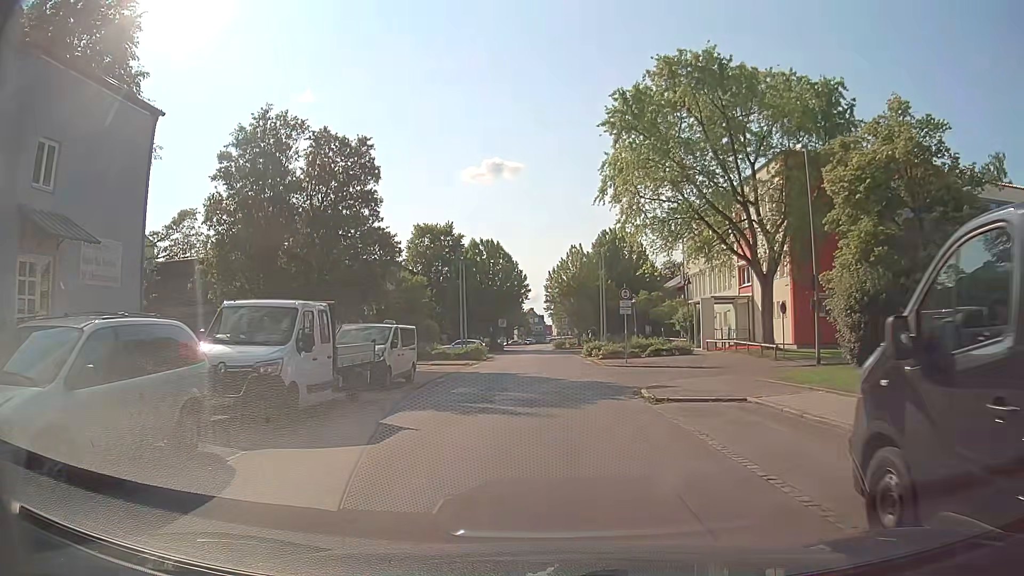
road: residential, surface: asphalt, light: Day
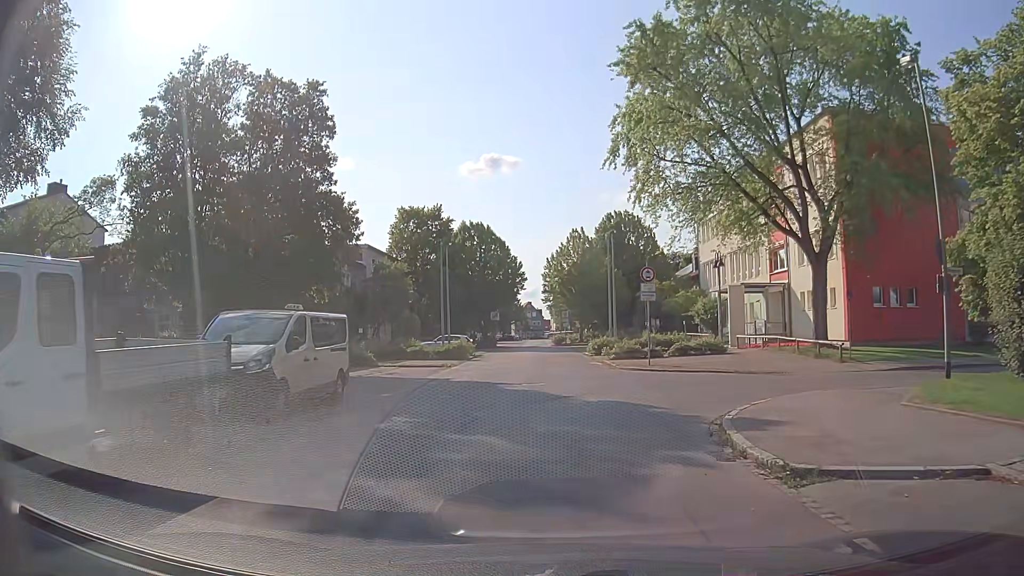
(0.0, +8.0) m; 0°
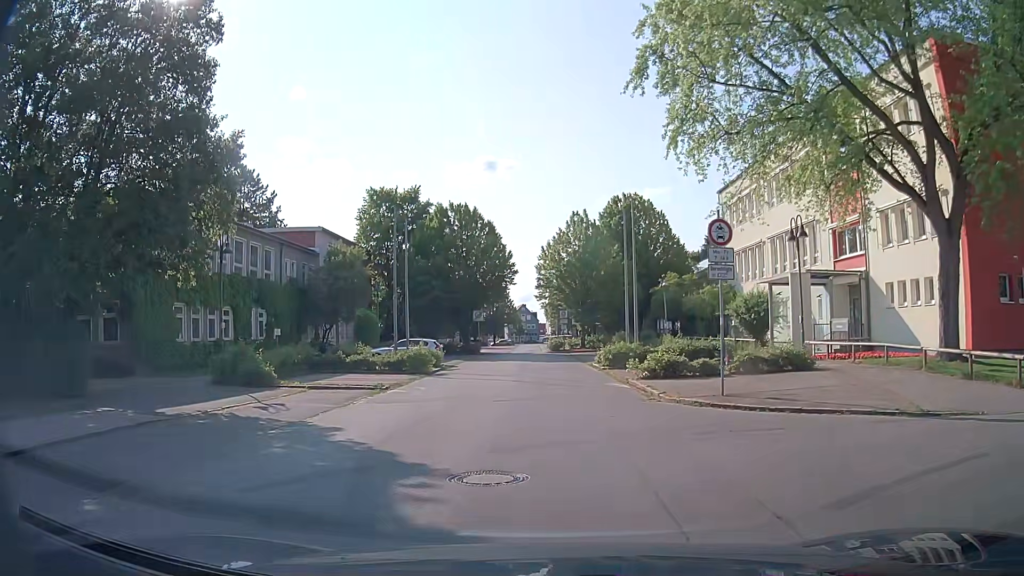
(+0.1, +11.2) m; +1°
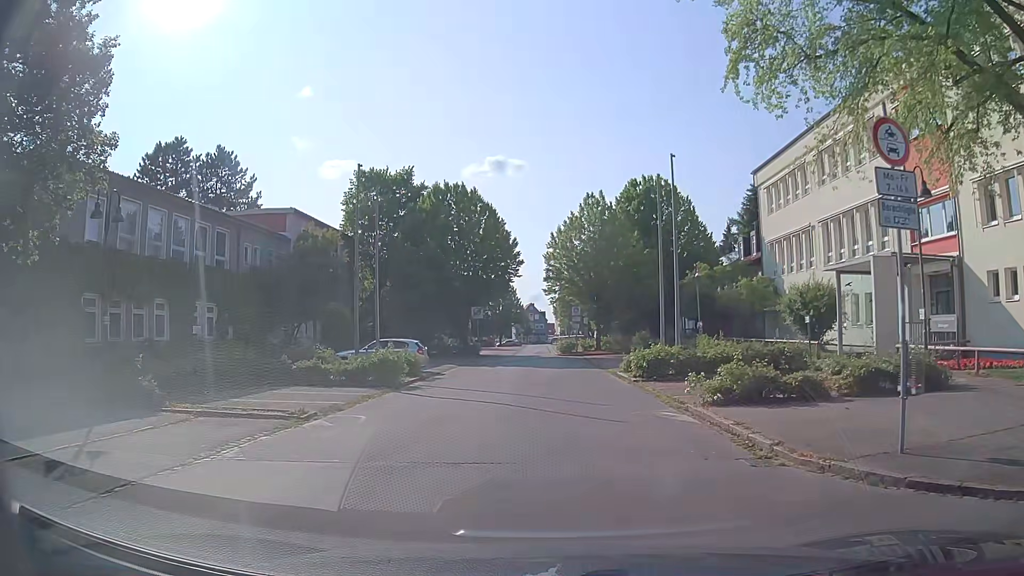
(-0.1, +7.5) m; -1°
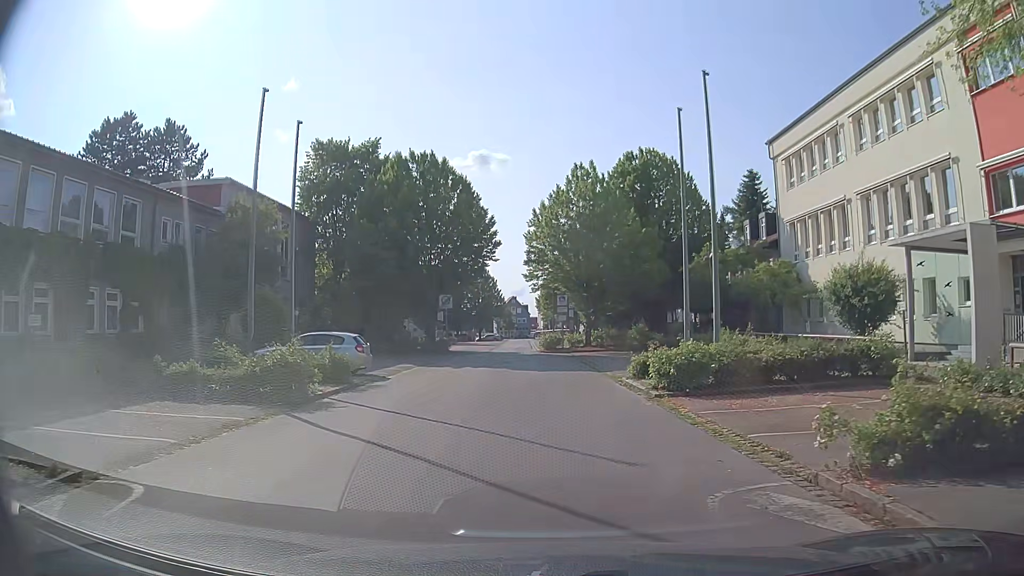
(0.0, +7.1) m; +1°
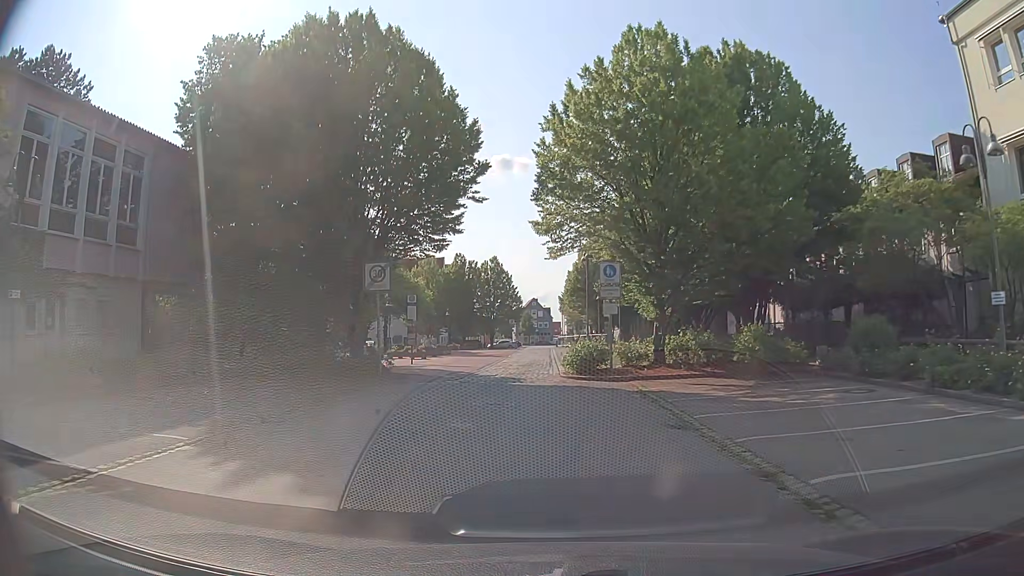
(-0.1, +19.8) m; -2°
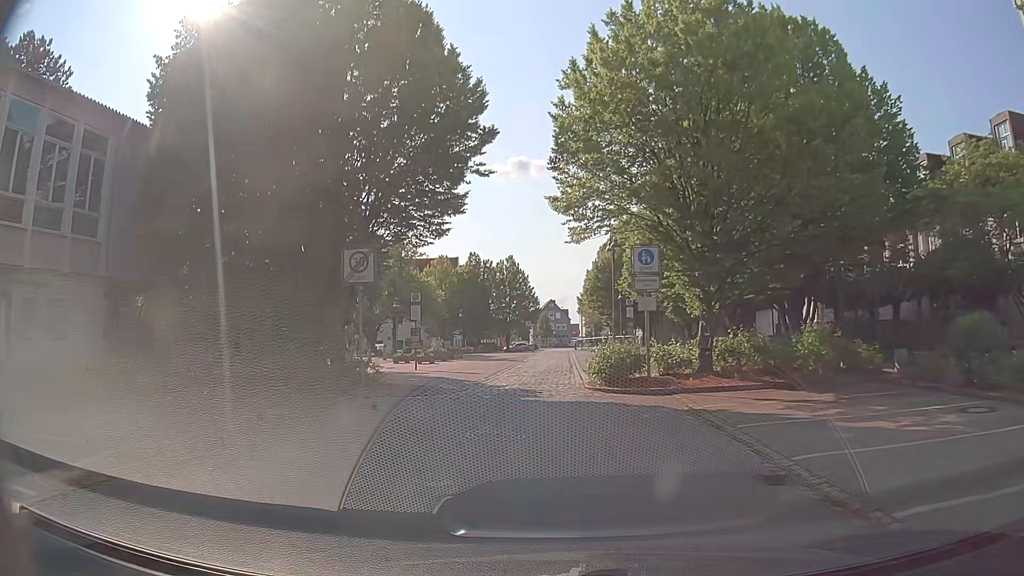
(0.0, +3.8) m; -1°
